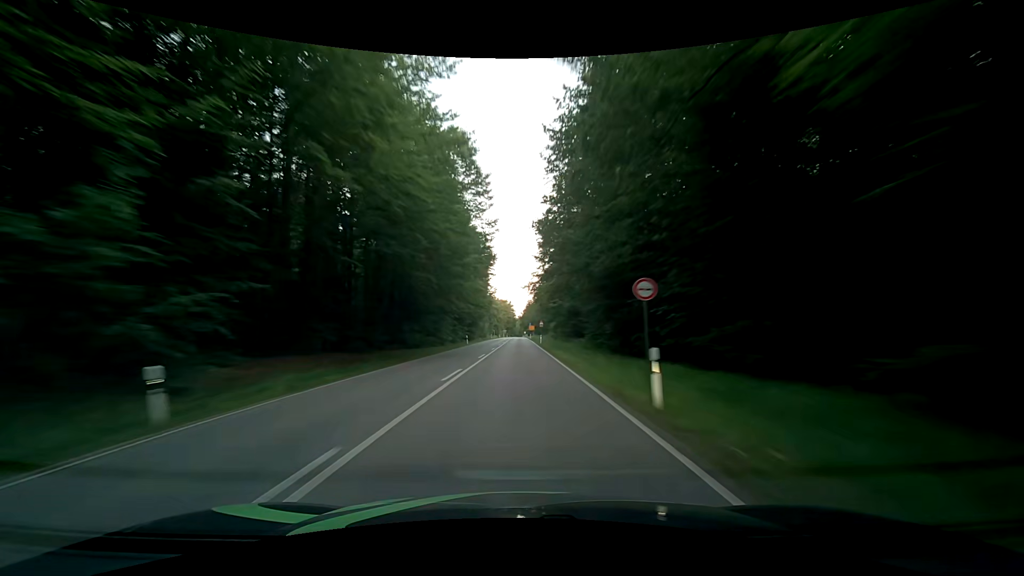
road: secondary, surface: asphalt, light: Day
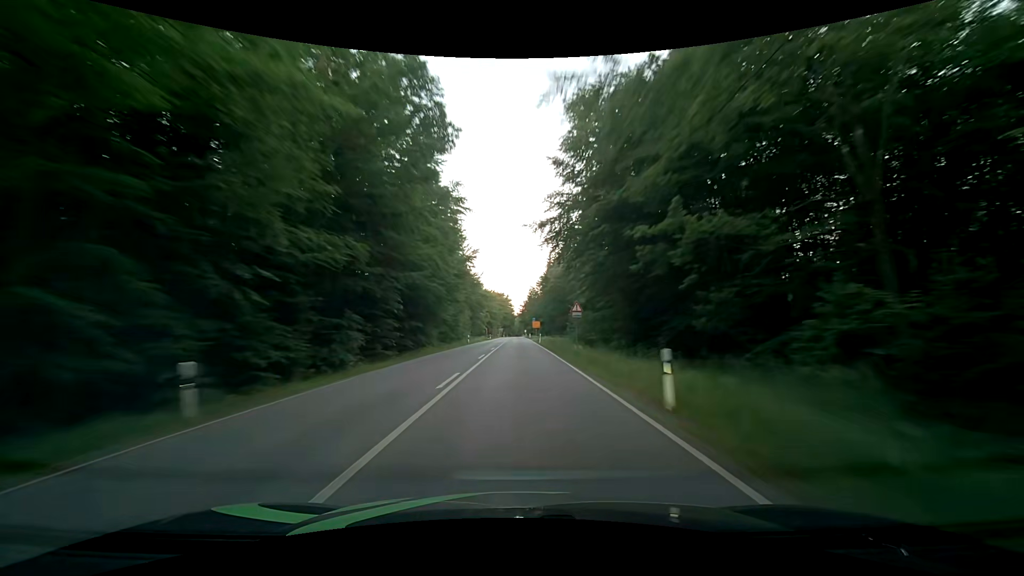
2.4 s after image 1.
(+0.3, +50.0) m; 0°
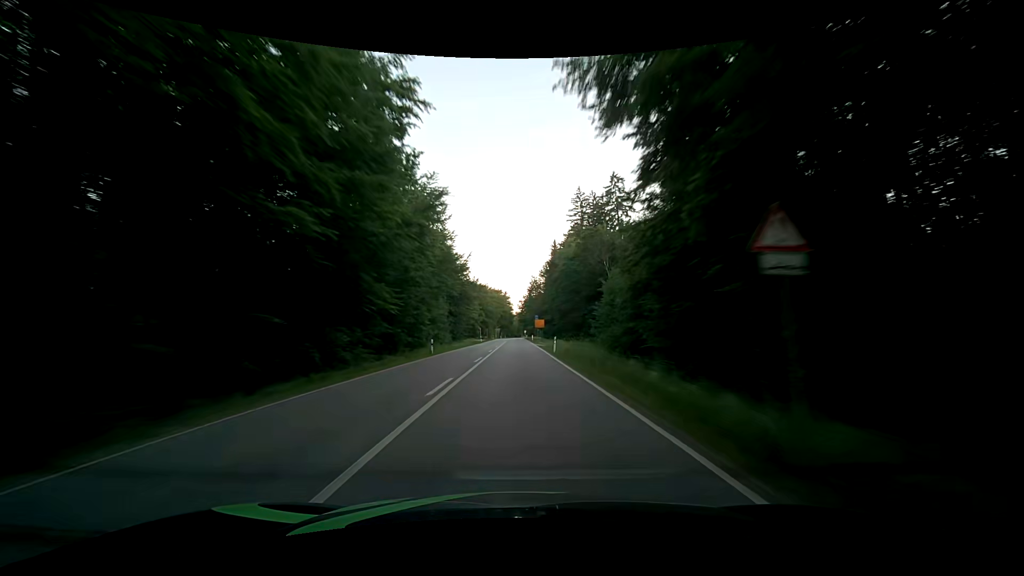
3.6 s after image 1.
(+0.1, +25.1) m; +1°
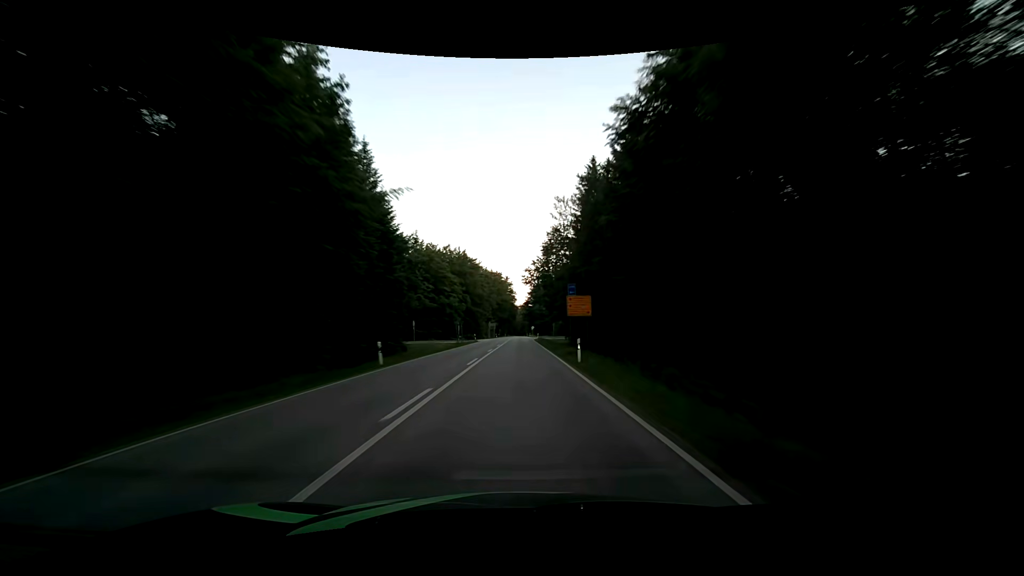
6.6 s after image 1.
(-0.4, +62.8) m; -1°
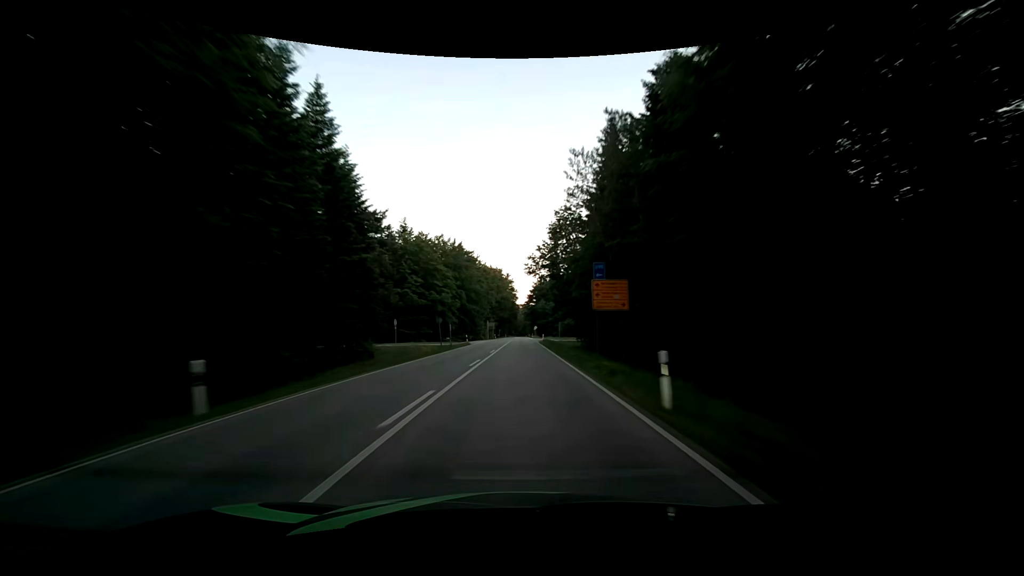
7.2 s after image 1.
(+0.1, +12.6) m; +1°
(0, +10) (0, +20) (0, +30) (0, +40) (0, +50) (0, +60) (0, +70) (0, +80) (0, +90) (0, +100) m
